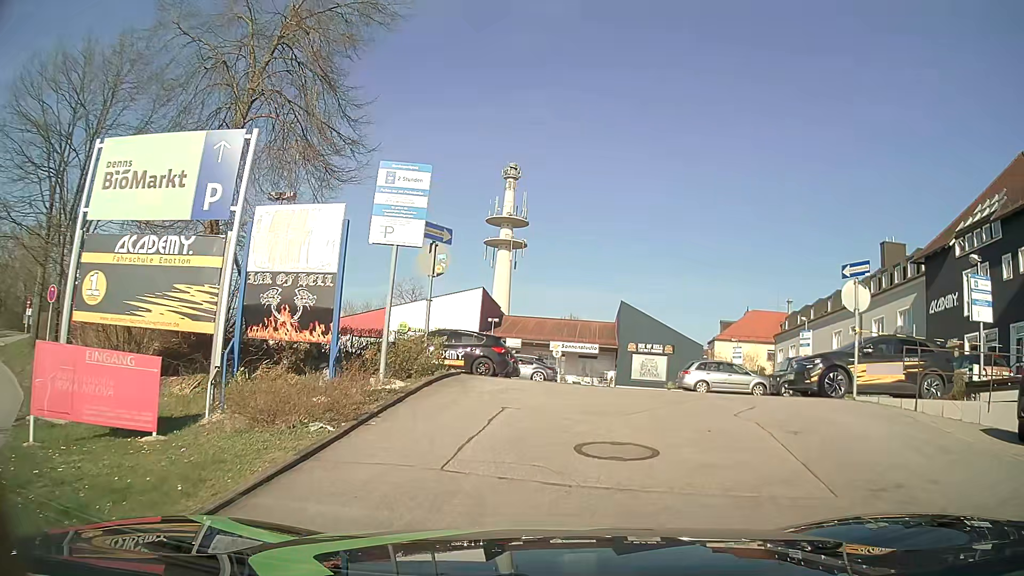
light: Day
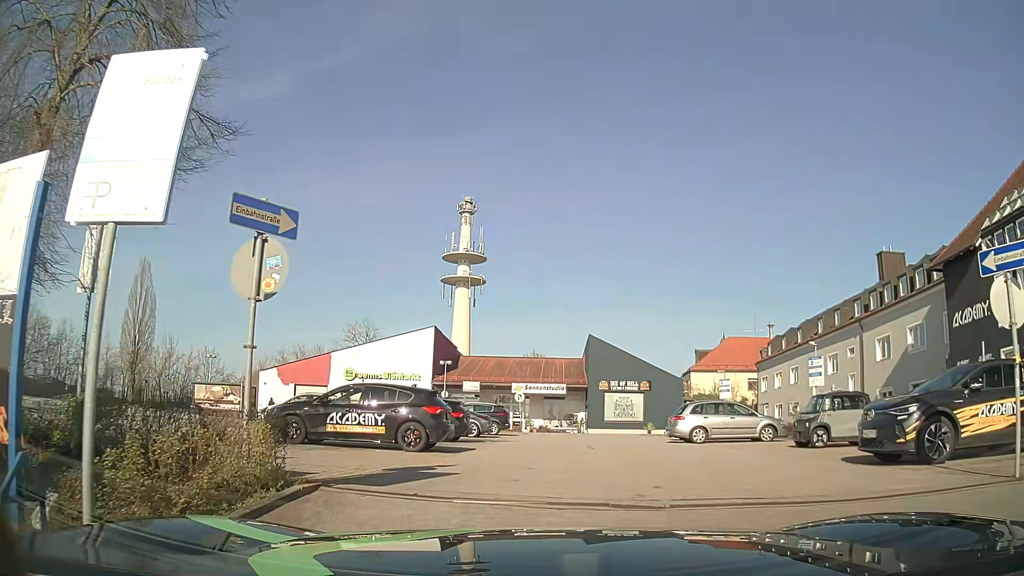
(+0.2, +5.8) m; +3°
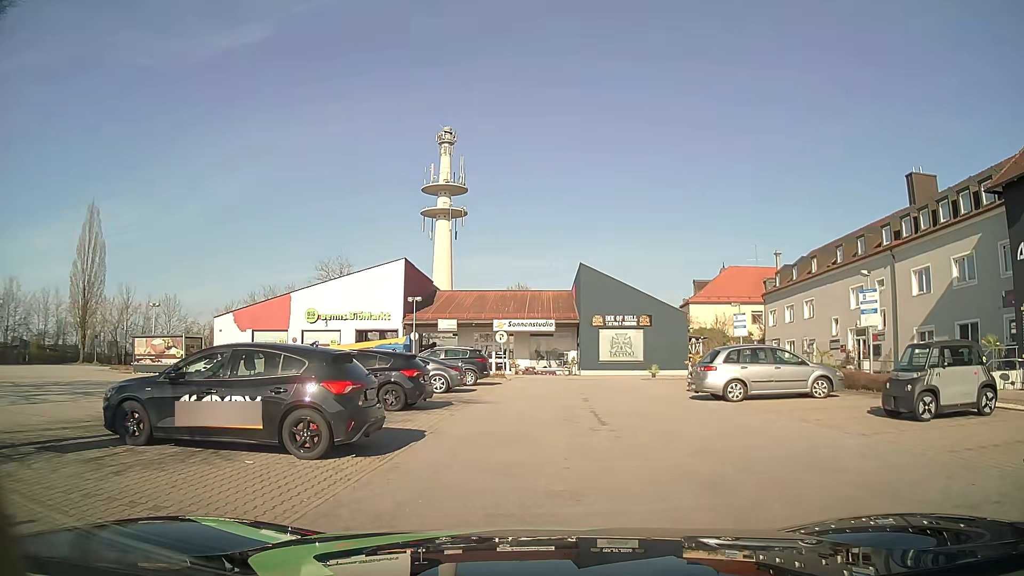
(+0.1, +5.8) m; +1°
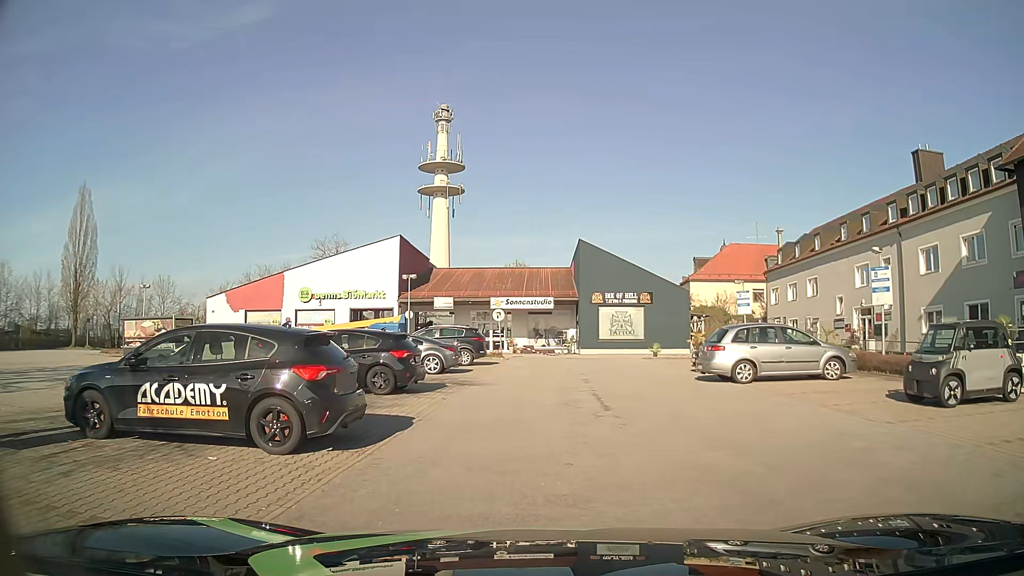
(0.0, +0.9) m; +1°
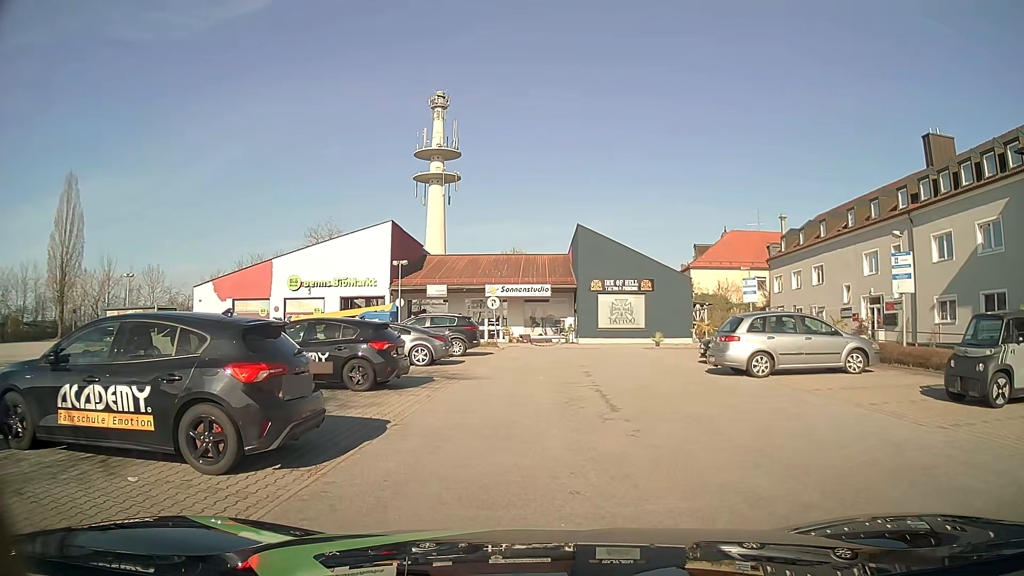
(0.0, +1.6) m; 0°
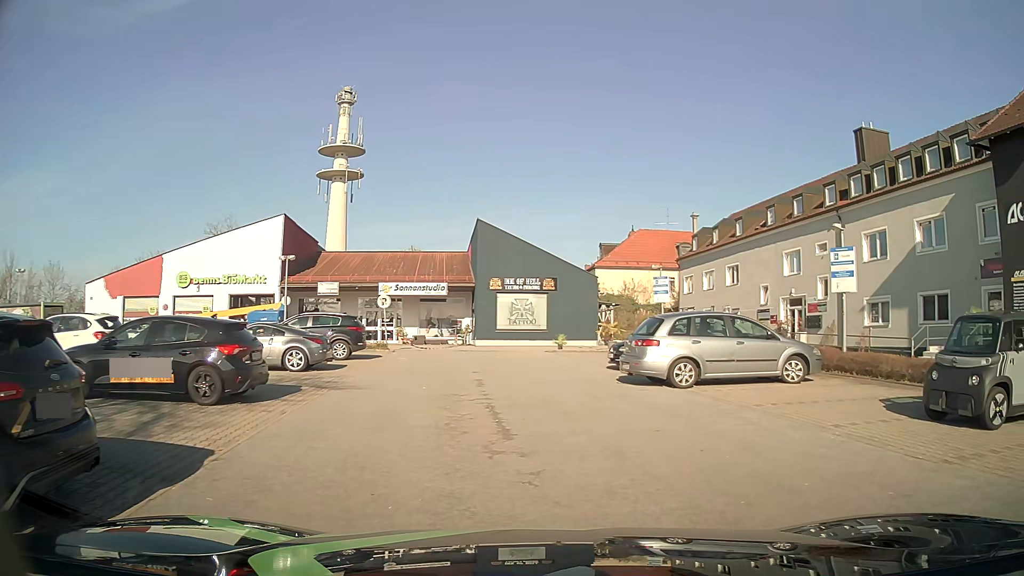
(0.0, +2.4) m; +6°
